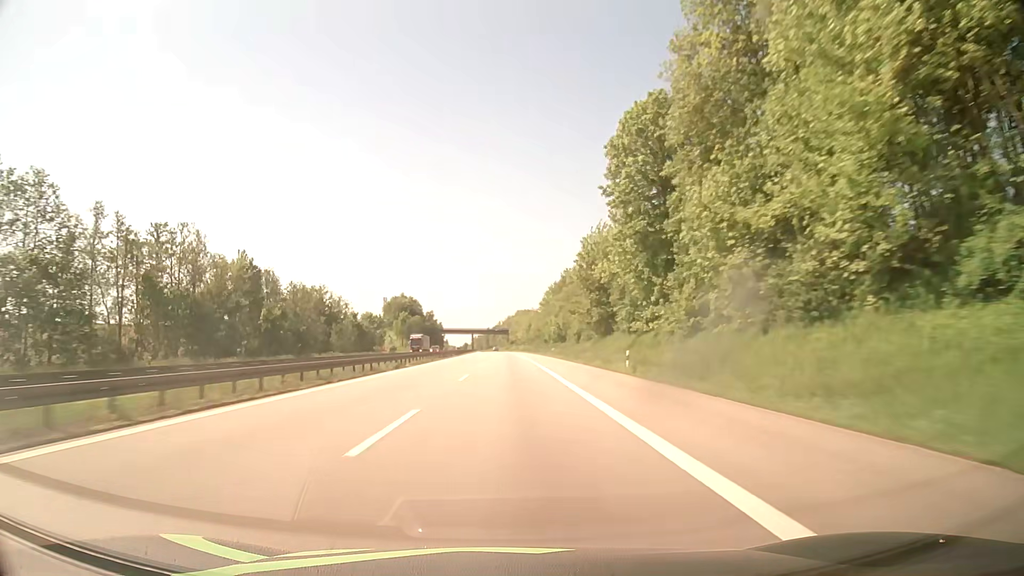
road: motorway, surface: asphalt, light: Day
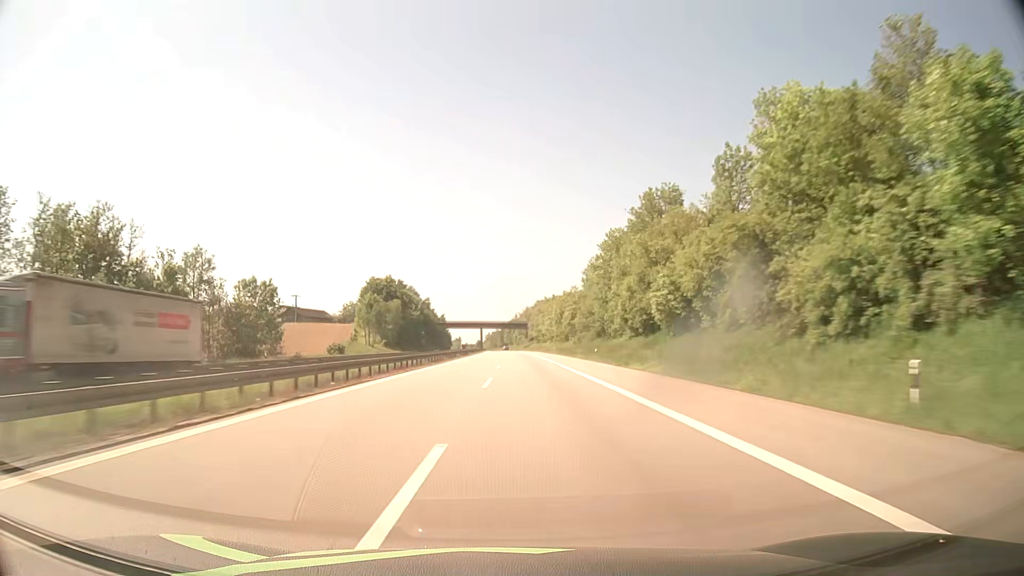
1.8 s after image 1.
(-1.2, +76.2) m; -2°
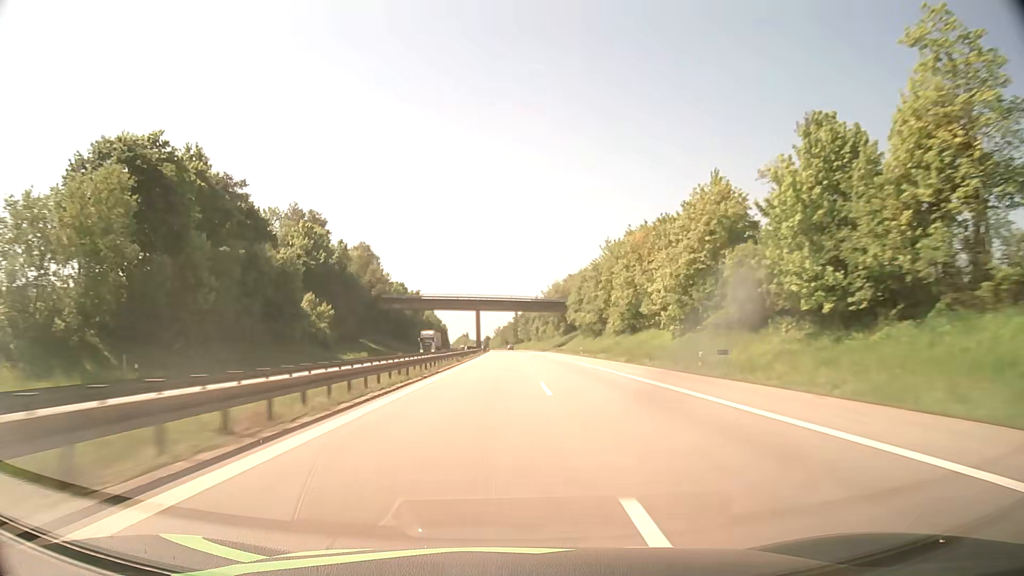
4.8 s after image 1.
(-1.4, +127.1) m; -1°
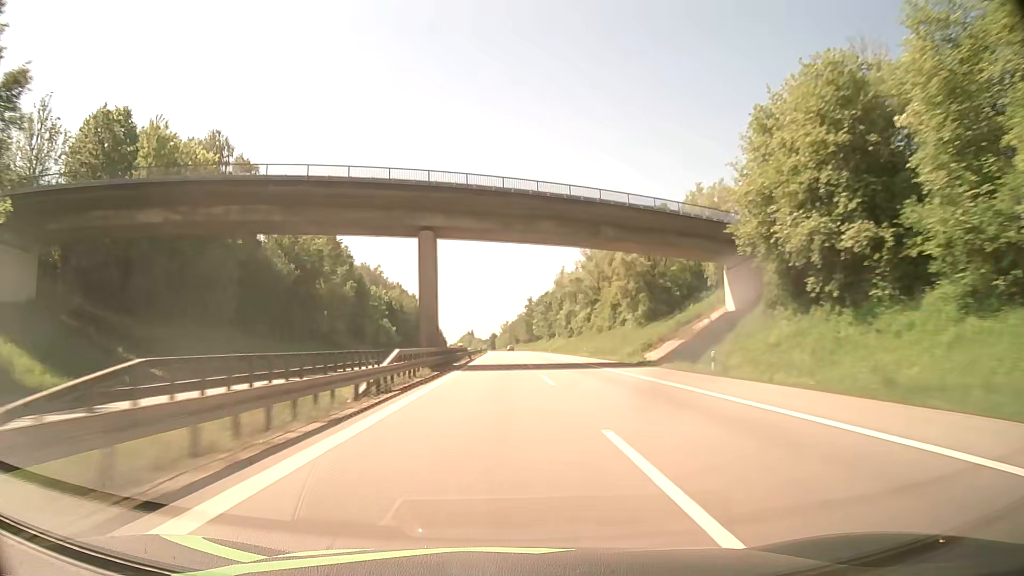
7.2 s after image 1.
(-0.3, +101.8) m; -1°
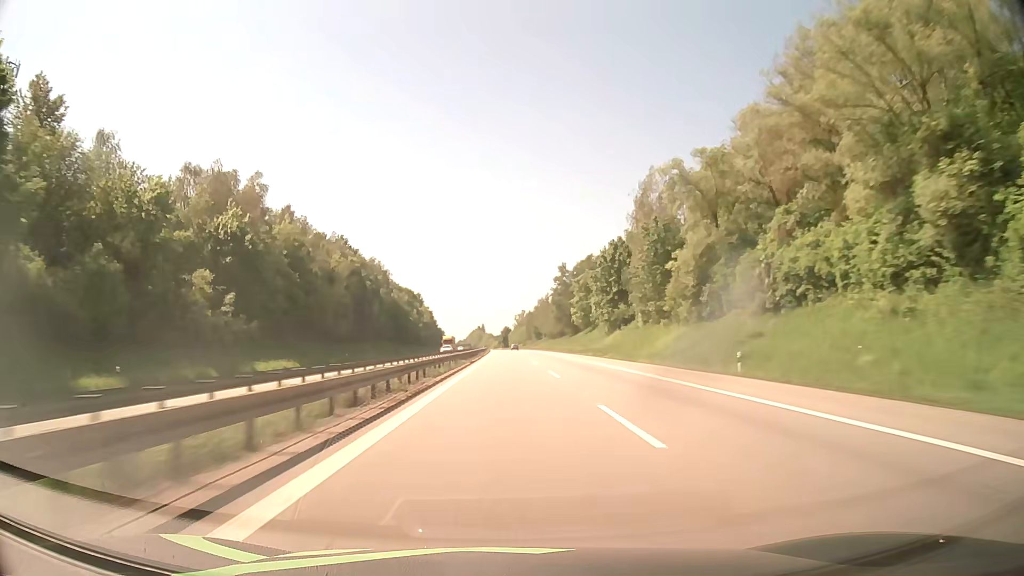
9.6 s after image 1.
(-0.9, +101.9) m; -1°
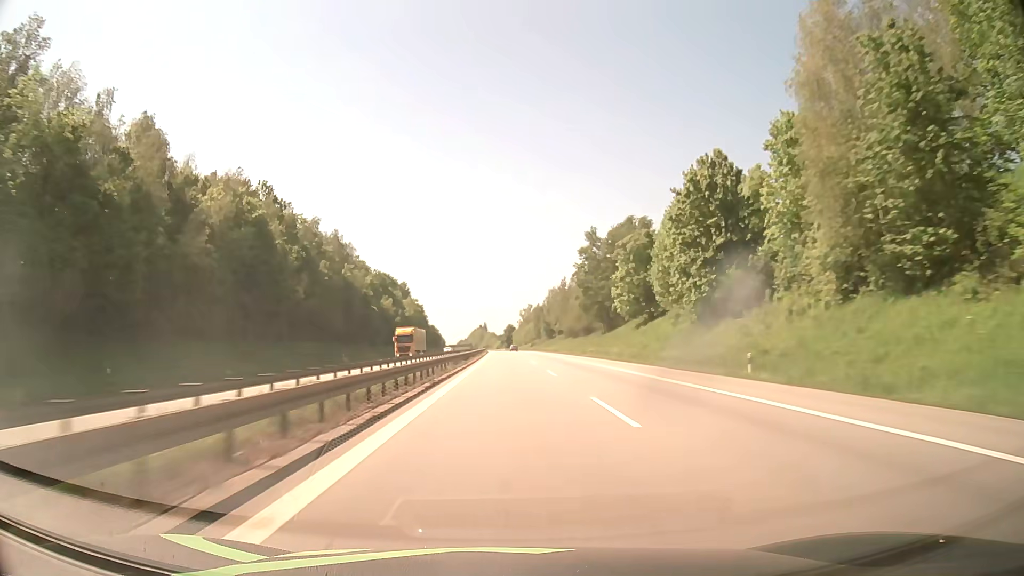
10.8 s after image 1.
(-0.2, +50.9) m; 0°
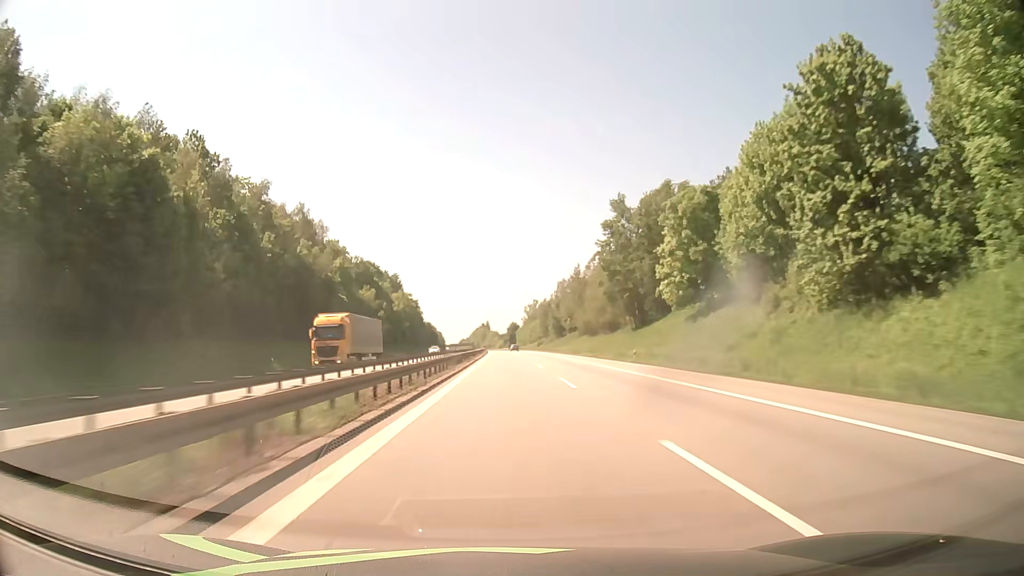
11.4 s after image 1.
(-0.1, +25.5) m; 0°
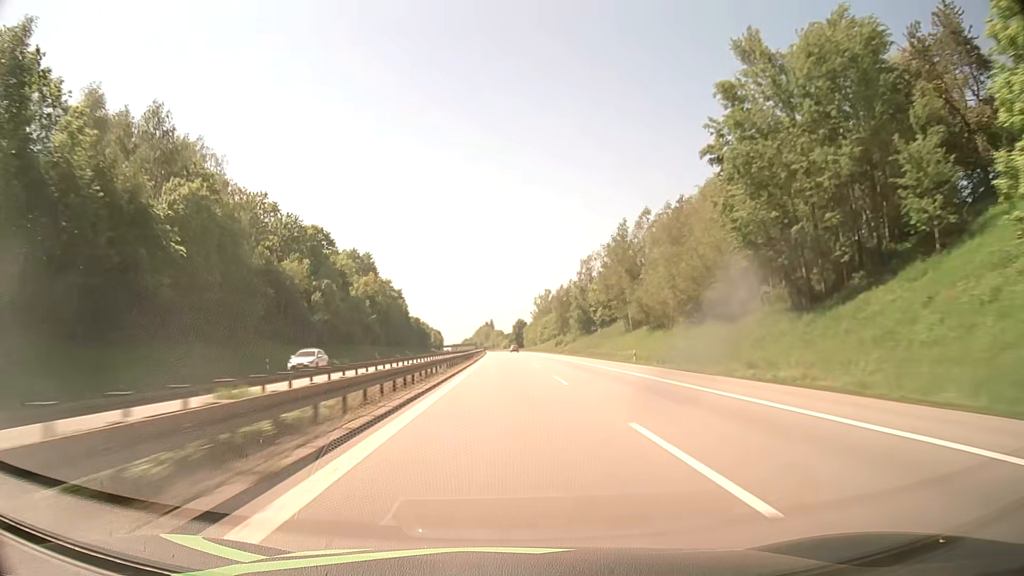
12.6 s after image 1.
(-0.2, +51.0) m; 0°
(0, +10) (0, +20) (0, +30) (0, +40) (0, +50) (0, +60) (0, +70) (-1, +80) (-1, +90) (-1, +100) m
